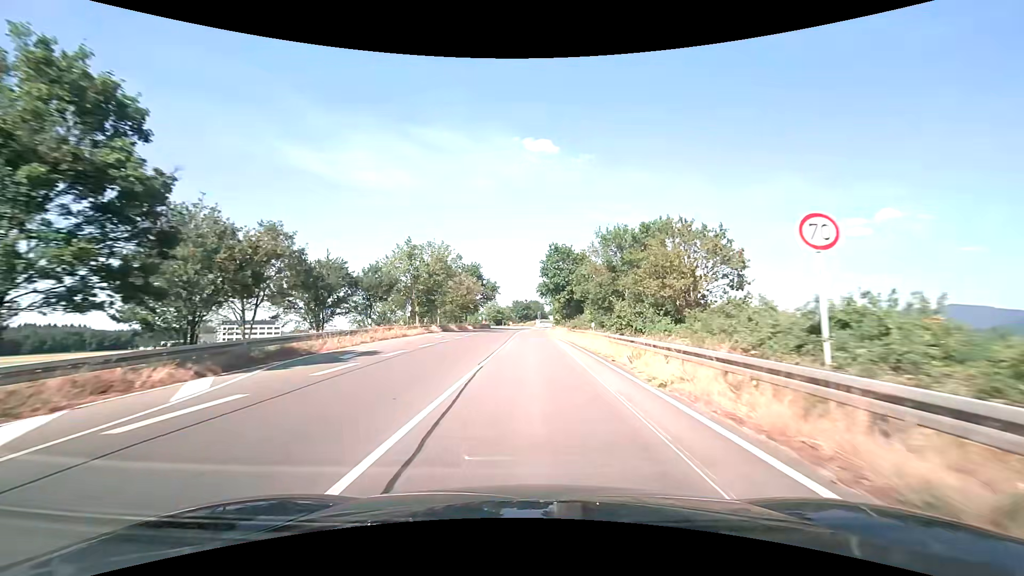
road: primary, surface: asphalt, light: Day
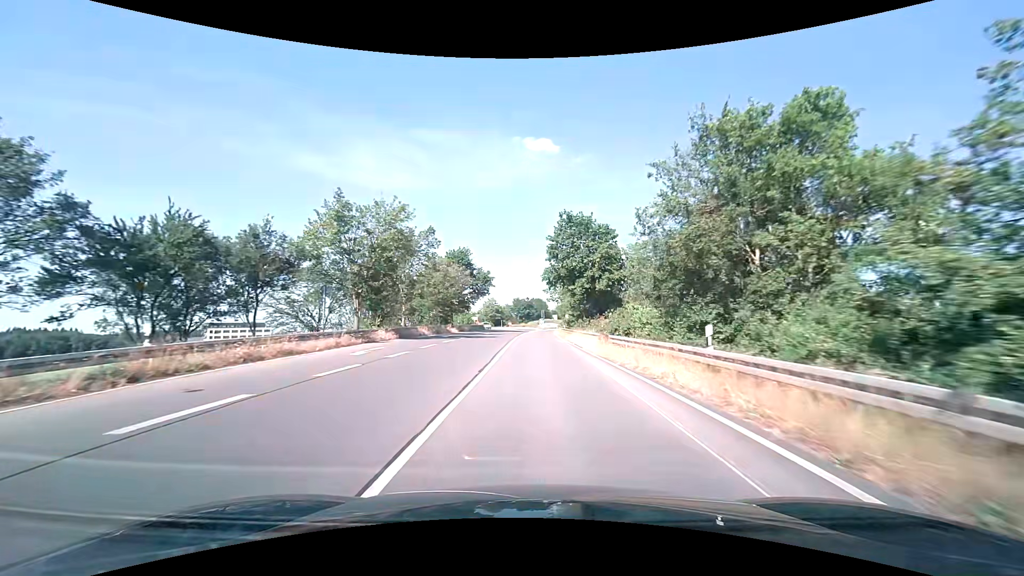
(-0.1, +18.3) m; 0°
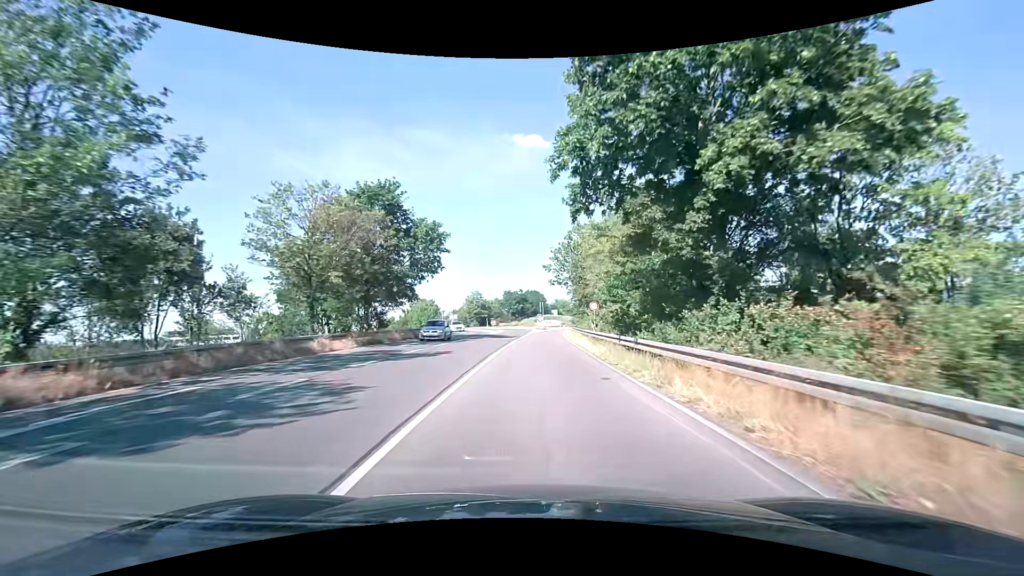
(+0.4, +32.8) m; +1°
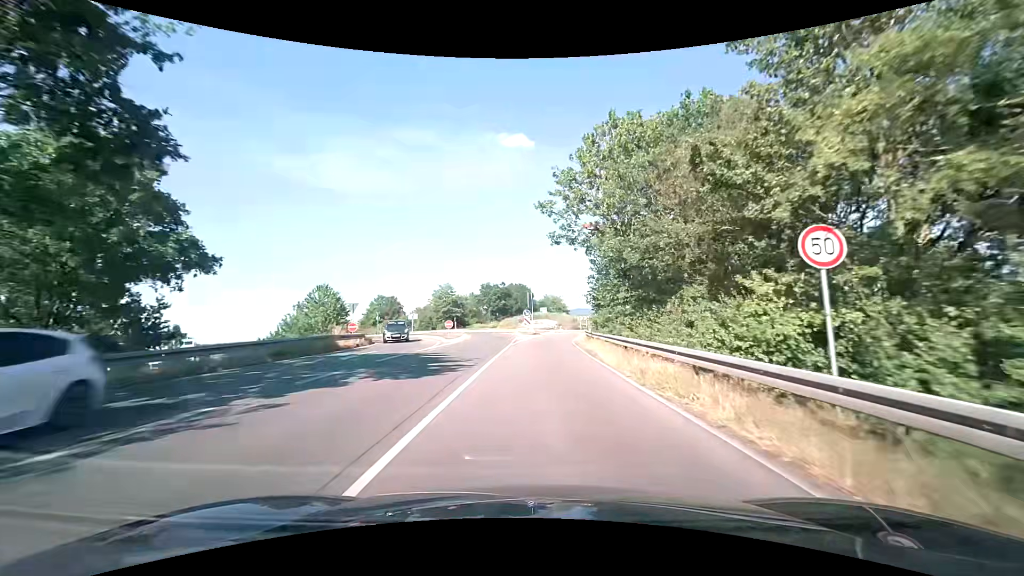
(+0.2, +27.5) m; +1°
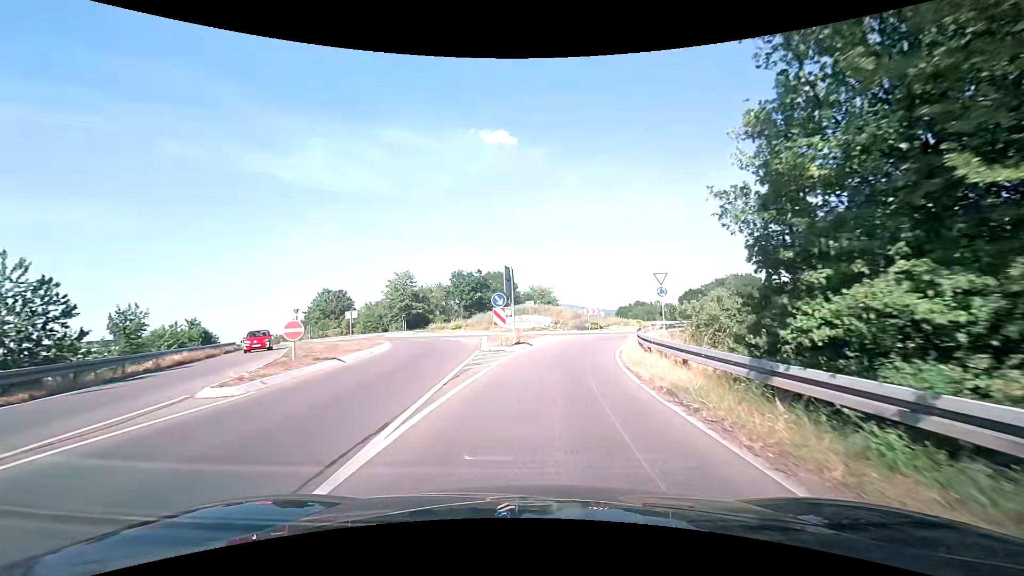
(+0.5, +23.6) m; +2°
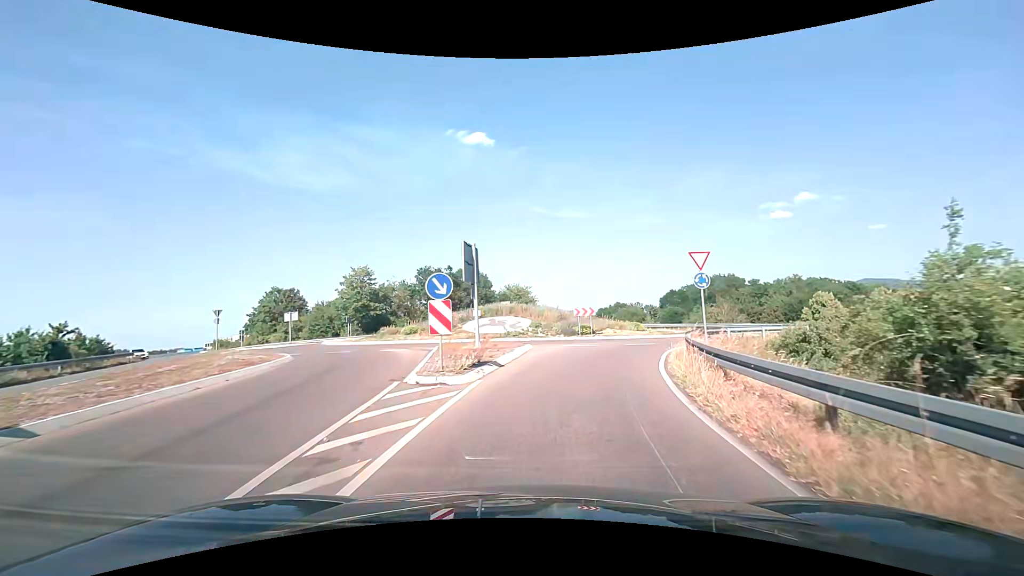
(+0.1, +9.6) m; +3°
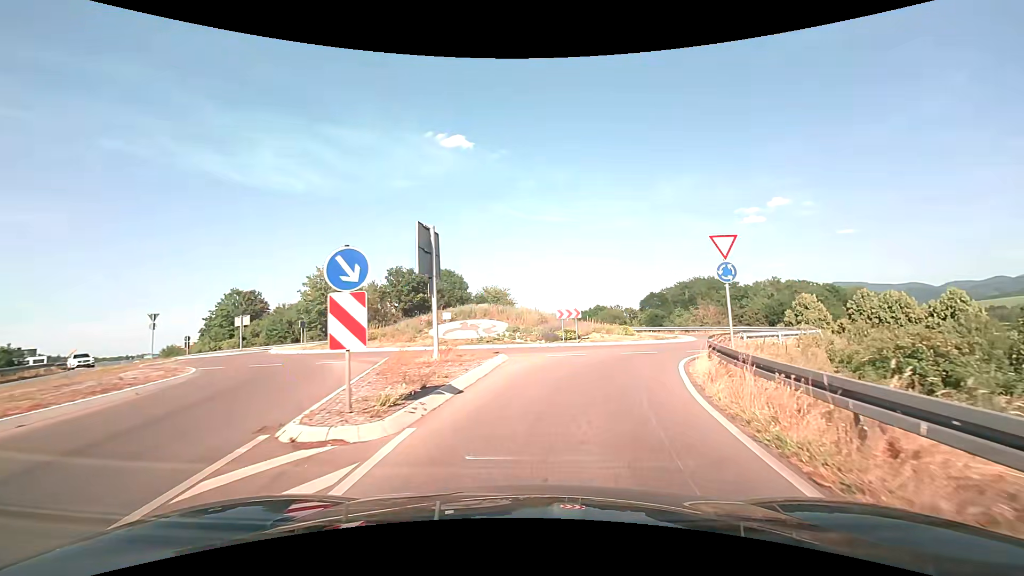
(+0.1, +4.4) m; +2°
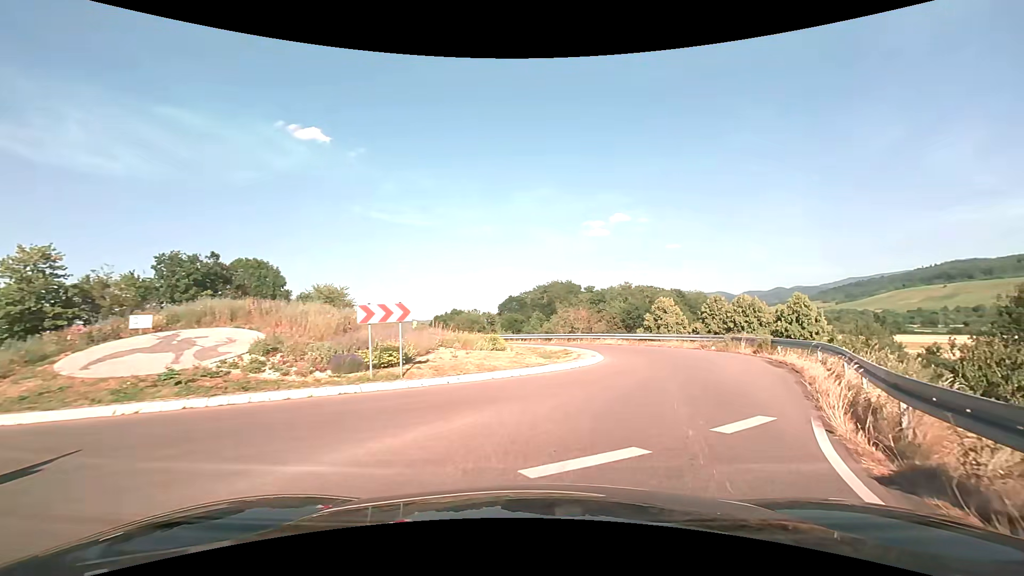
(+1.9, +15.0) m; +17°
(+2, +10) (+5, +19) (+5, +29) (0, +38) (-7, +45) (-14, +52) (-18, +61) (-20, +71) (-21, +81) (-22, +91) m
